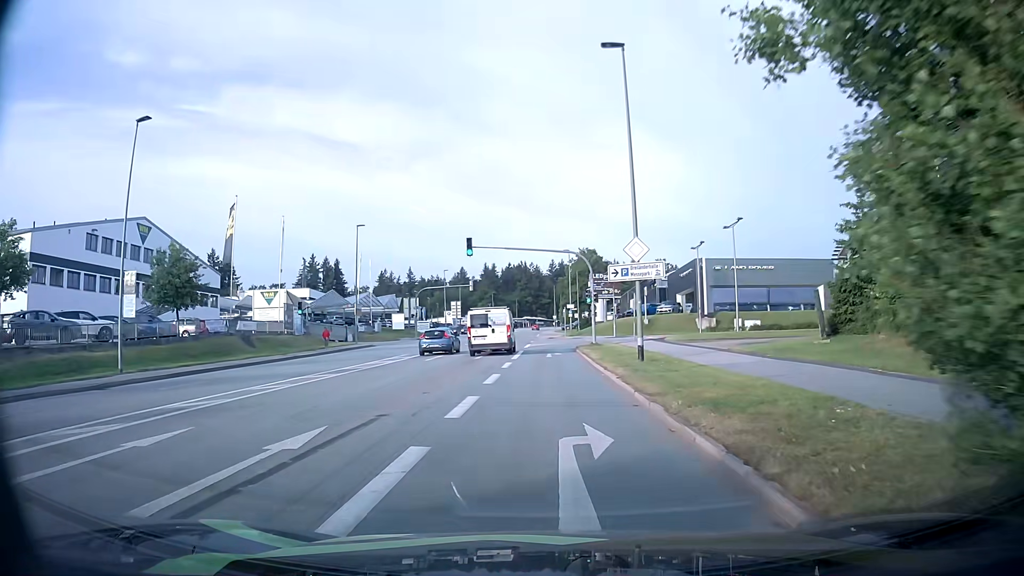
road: tertiary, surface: asphalt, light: Day
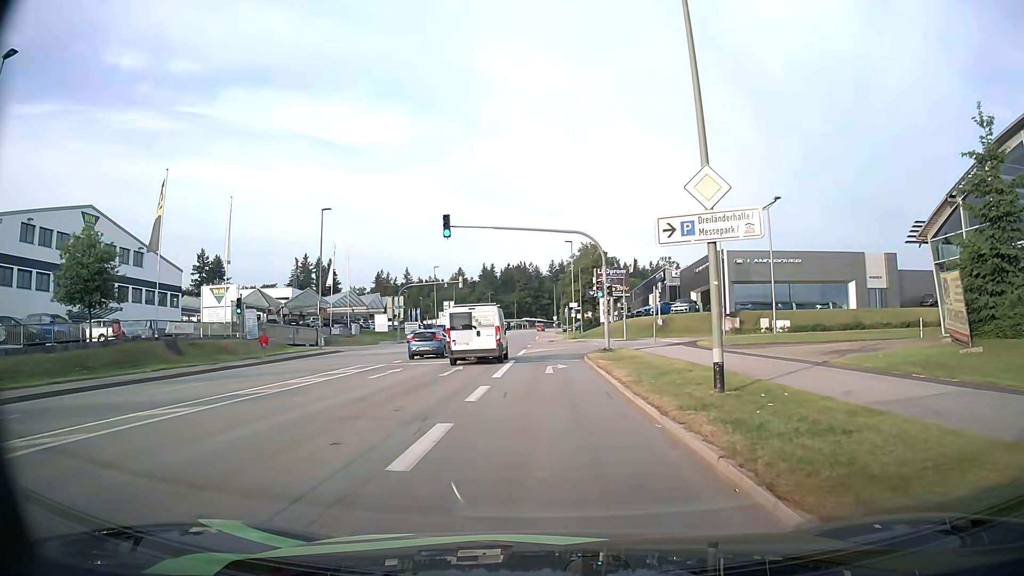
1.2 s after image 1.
(-0.1, +9.5) m; 0°
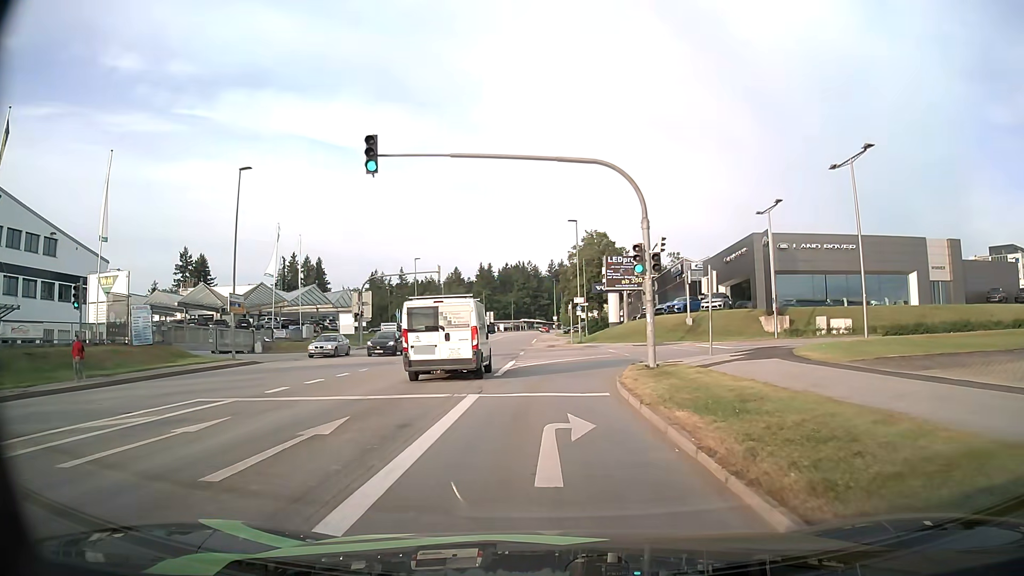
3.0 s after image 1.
(0.0, +14.3) m; 0°
(0, +10) (0, +20) (+4, +29) (+12, +34) (+22, +35) (+32, +35) (+42, +34) (+52, +32) (+62, +30) (+71, +28) m
